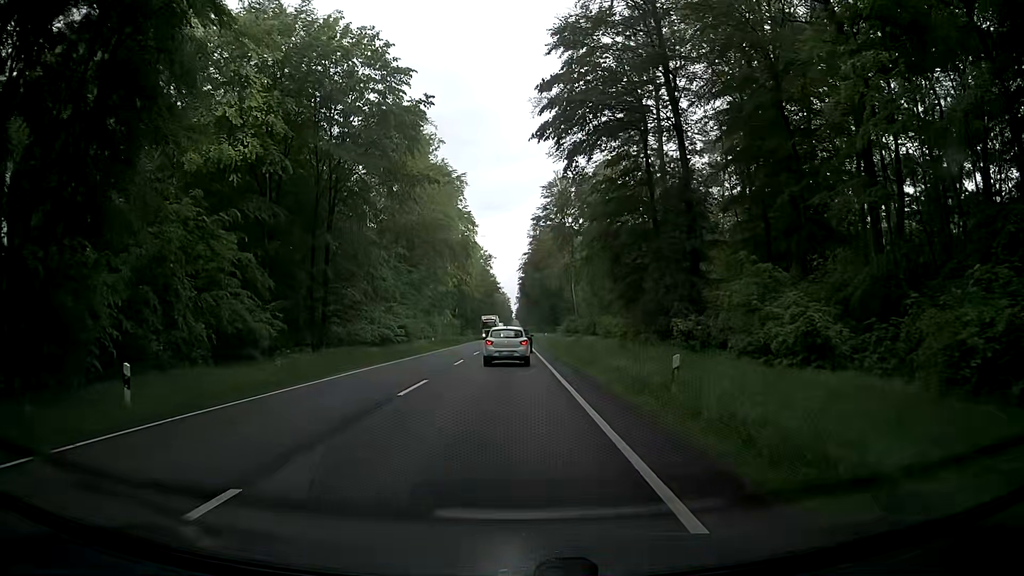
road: primary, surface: asphalt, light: Day
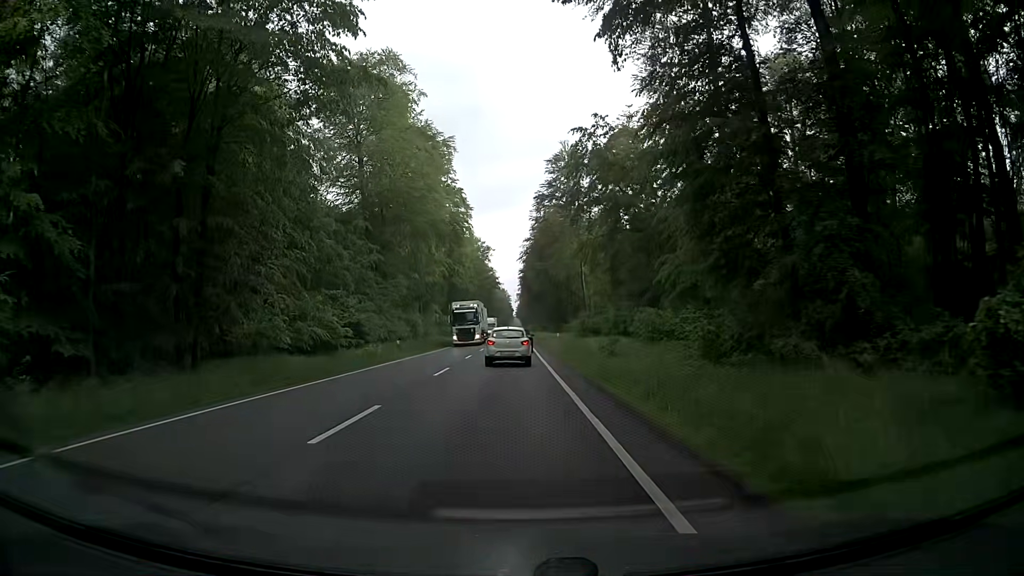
(+0.4, +18.1) m; 0°
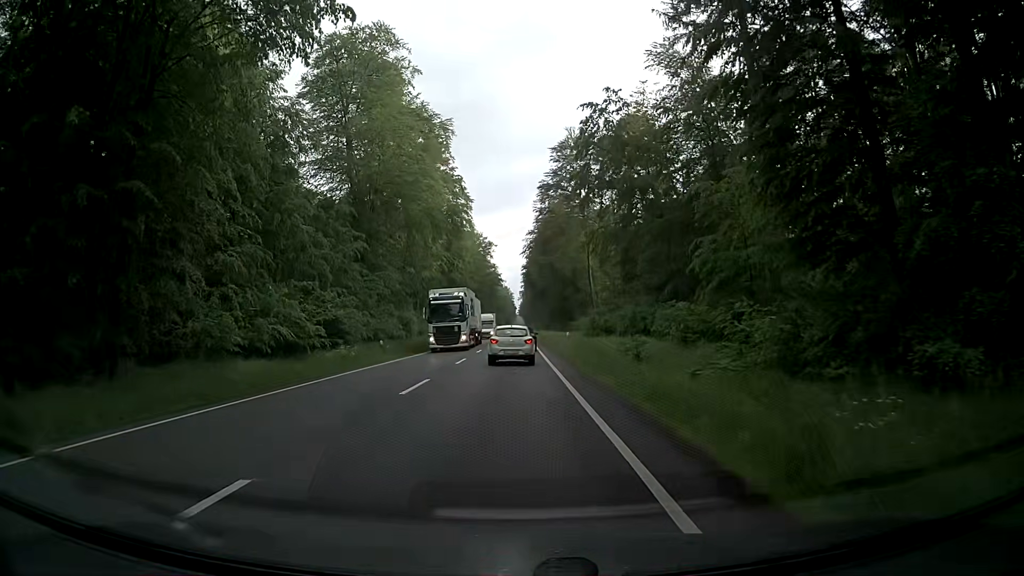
(0.0, +6.1) m; +1°
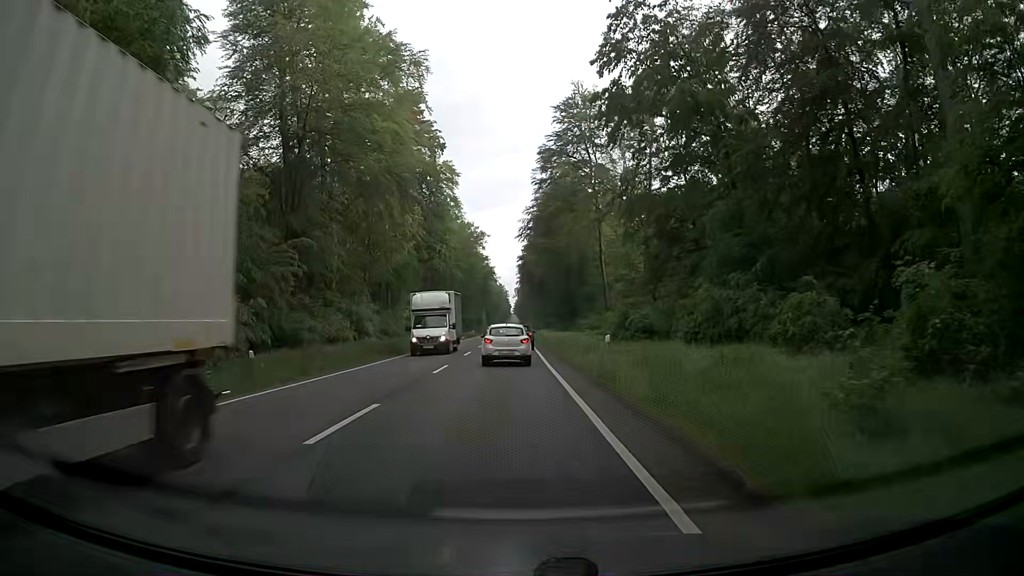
(-0.1, +18.1) m; +1°
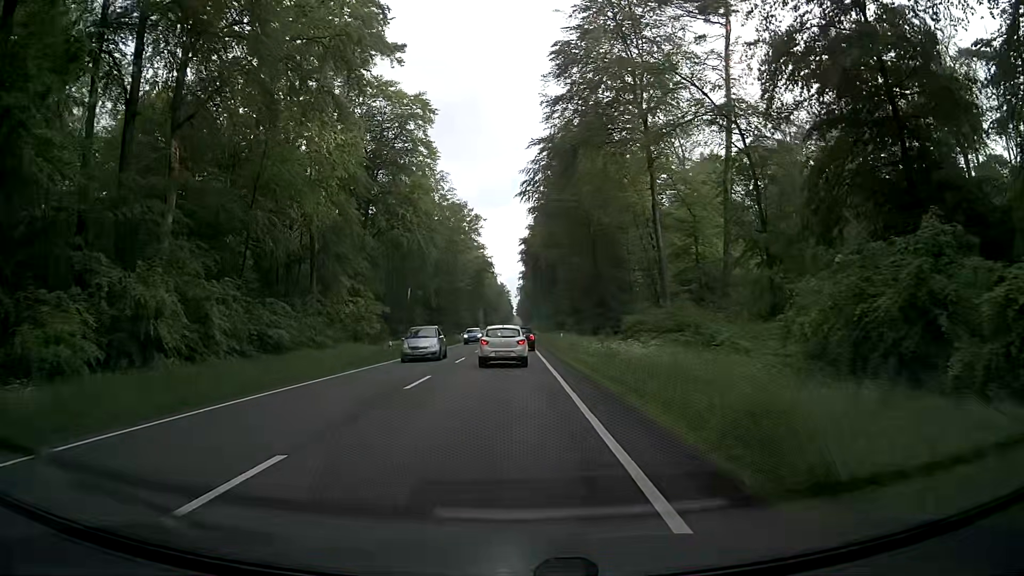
(-0.3, +29.1) m; -1°
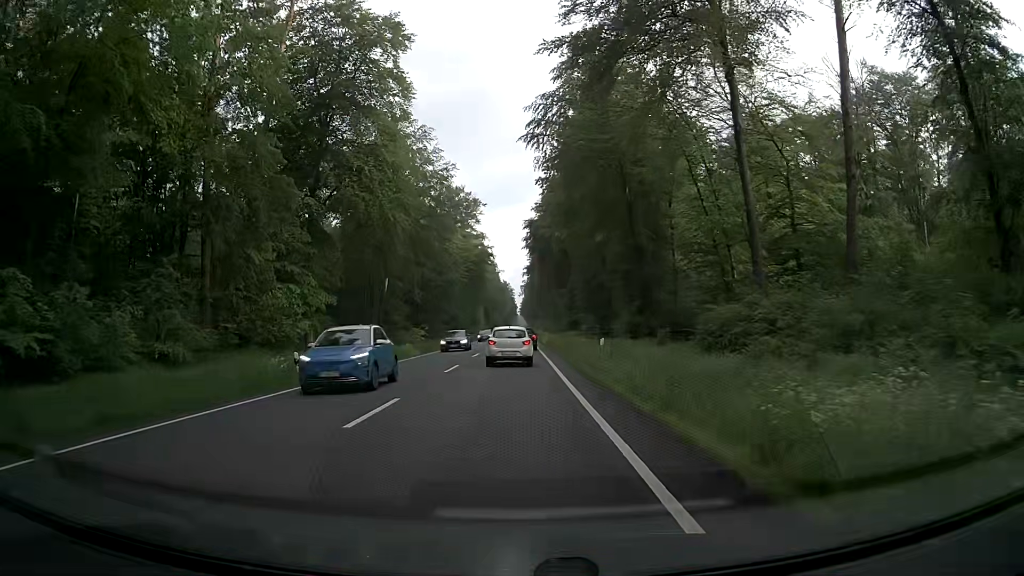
(0.0, +18.0) m; +1°
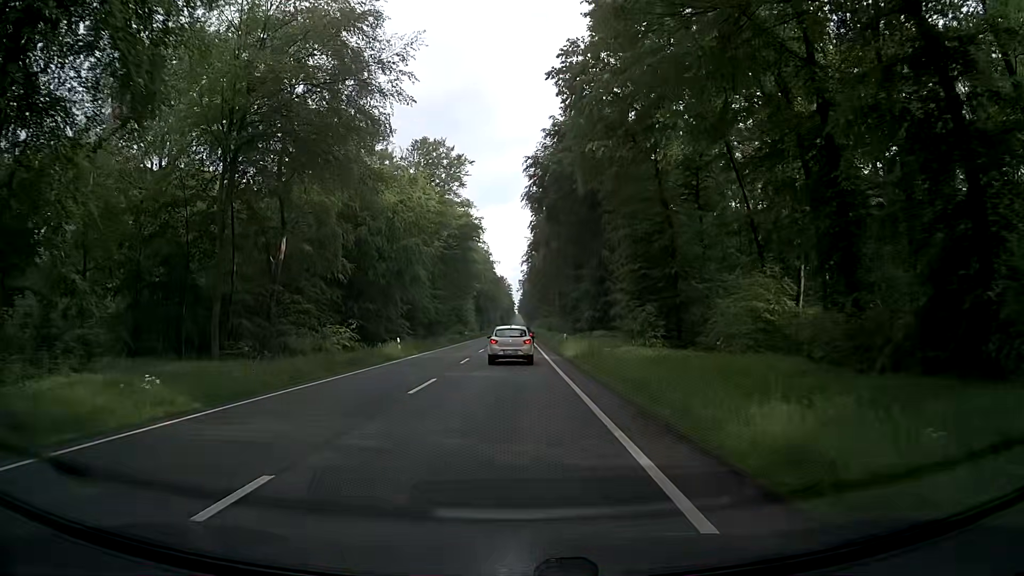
(-0.3, +31.9) m; -1°
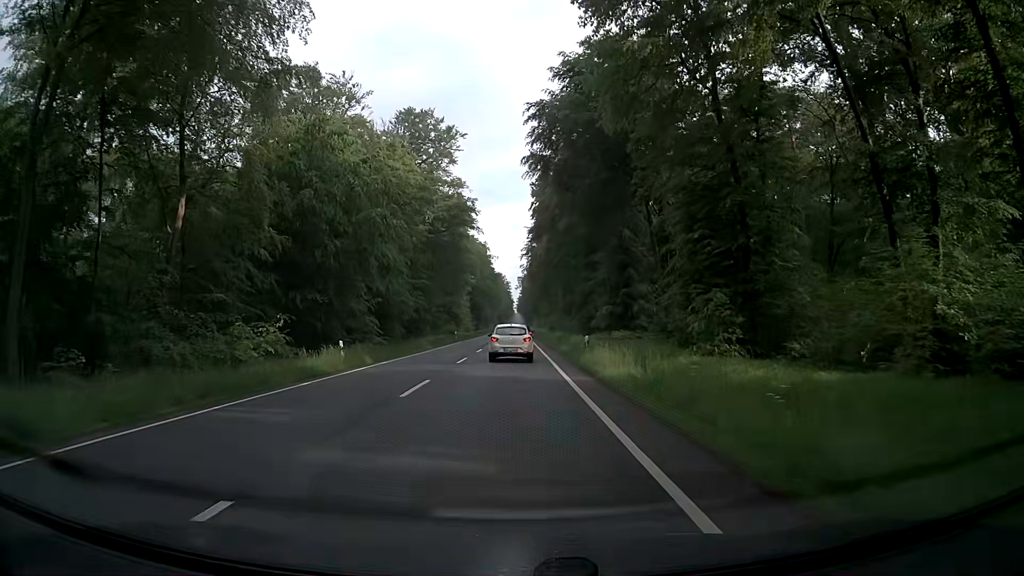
(+0.3, +13.3) m; +1°
(0, +10) (0, +20) (0, +30) (0, +40) (0, +50) (0, +60) (0, +70) (0, +80) (0, +90) (0, +100) m
